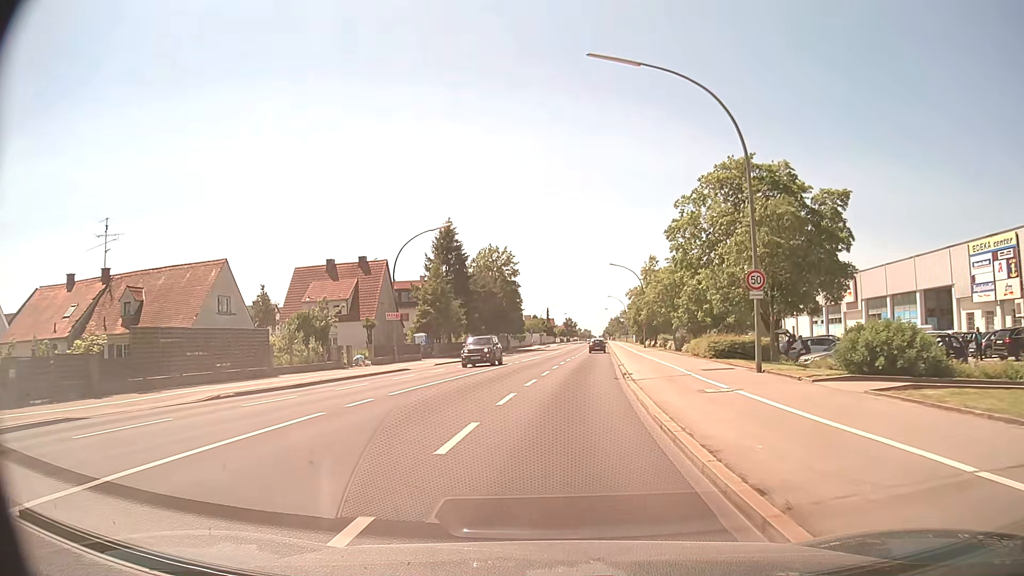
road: secondary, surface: asphalt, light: Day
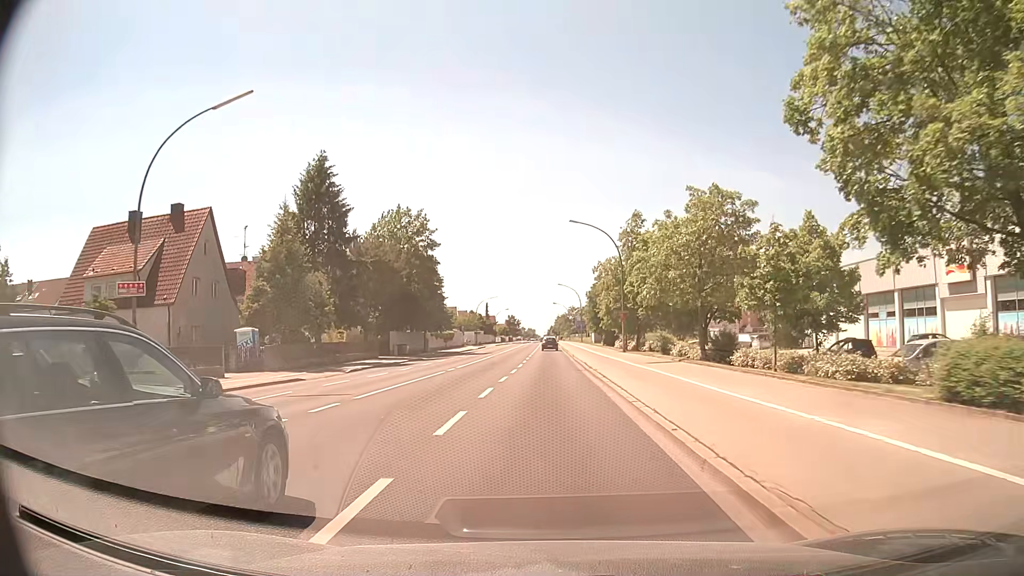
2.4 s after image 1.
(+1.2, +28.5) m; +5°
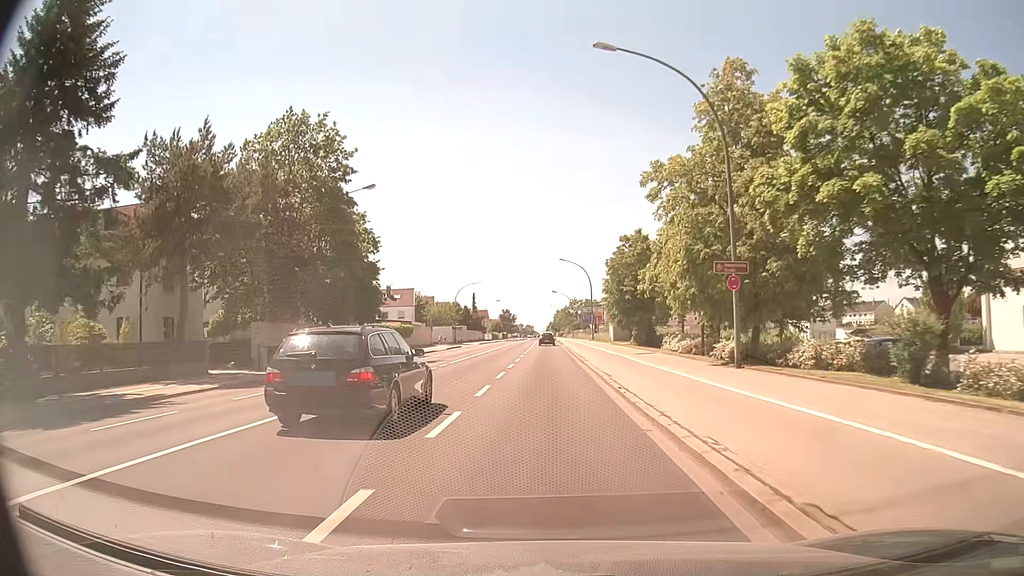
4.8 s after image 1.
(0.0, +30.8) m; 0°
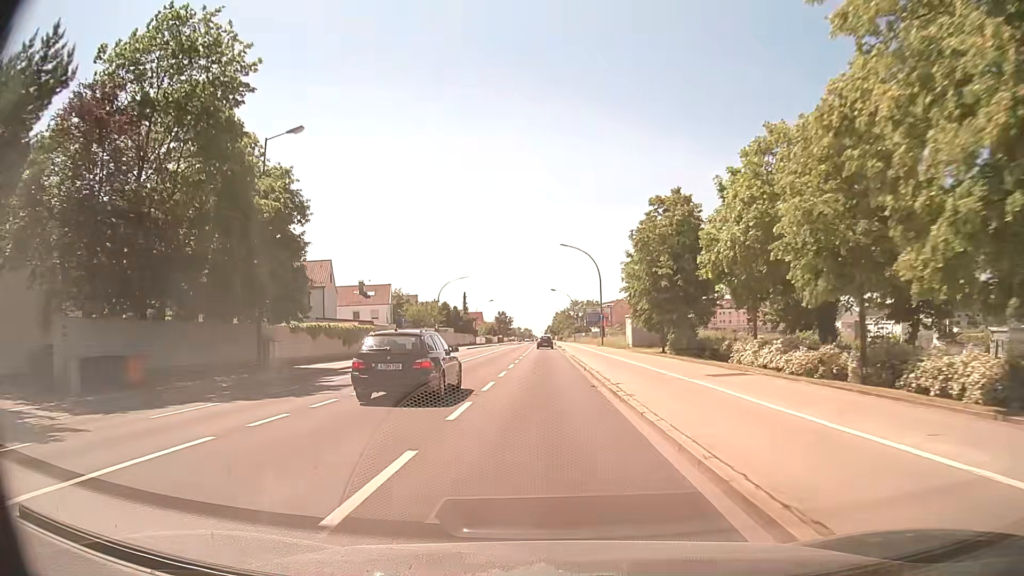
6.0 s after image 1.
(0.0, +15.9) m; 0°
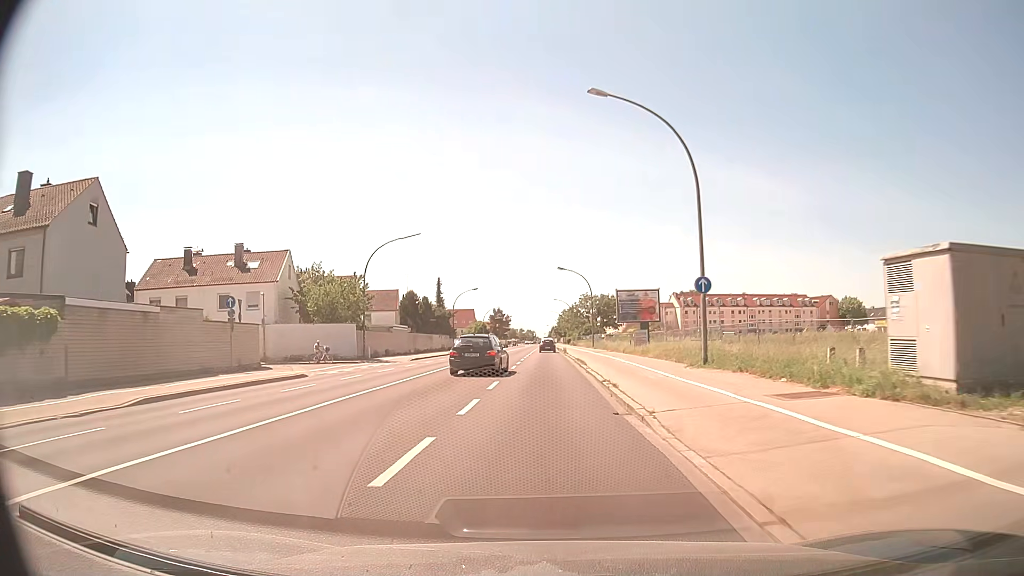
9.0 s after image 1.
(-0.4, +40.9) m; -1°
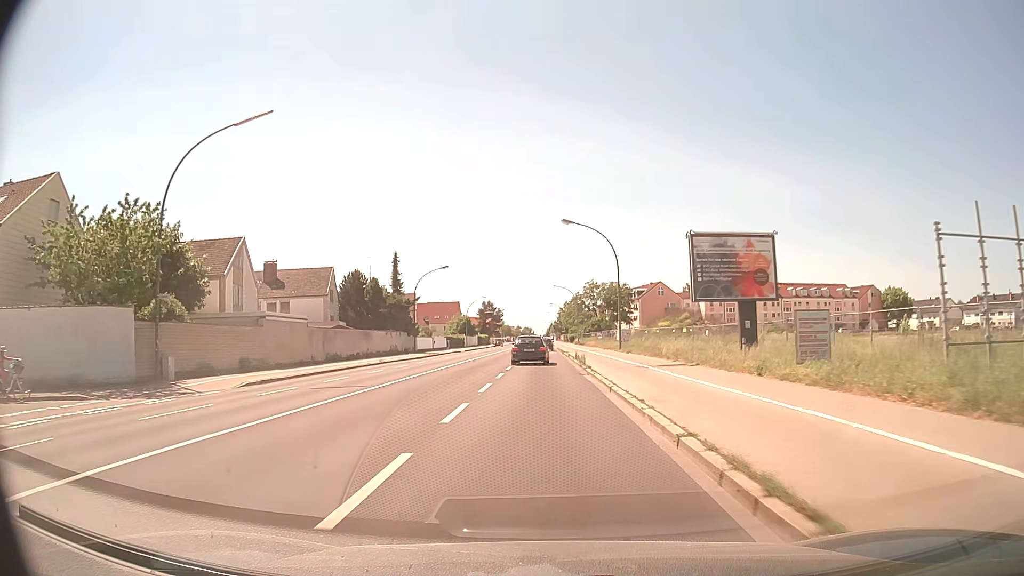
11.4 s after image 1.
(-0.1, +31.3) m; 0°
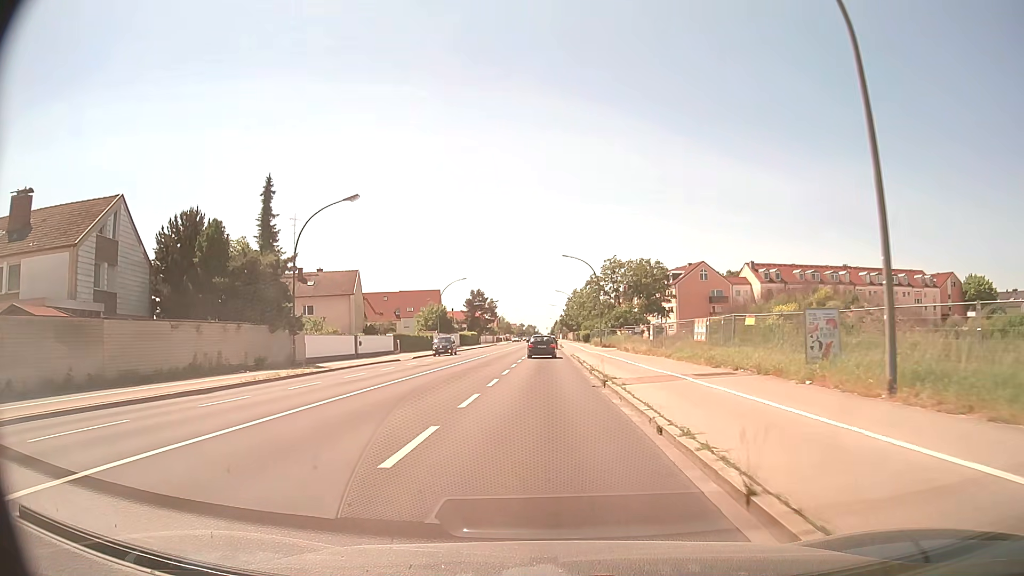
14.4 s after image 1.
(-0.1, +39.7) m; 0°
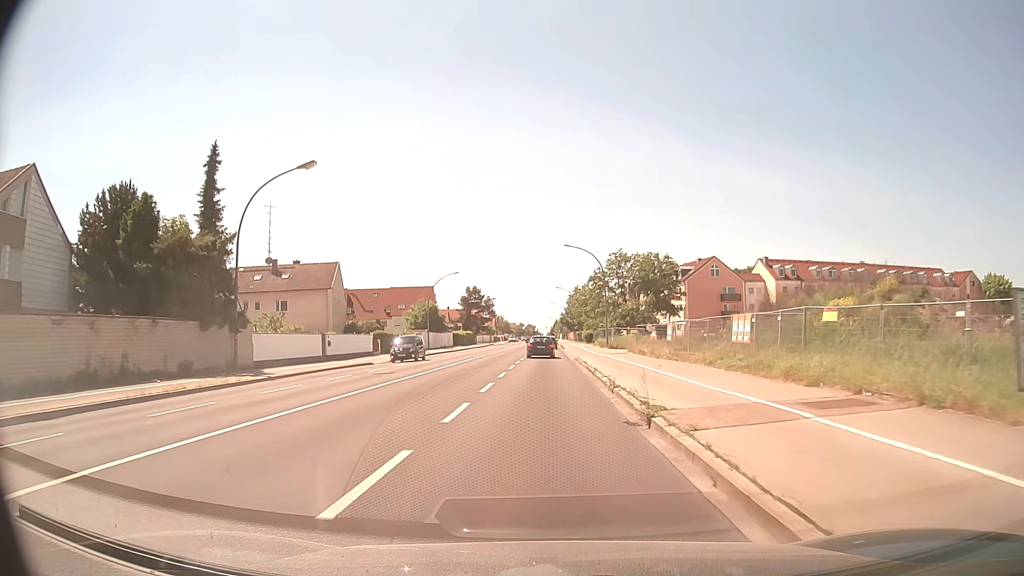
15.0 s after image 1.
(0.0, +8.1) m; 0°
(0, +10) (0, +20) (0, +30) (0, +40) (0, +50) (0, +60) (0, +70) (0, +80) (0, +90) (0, +100) m
